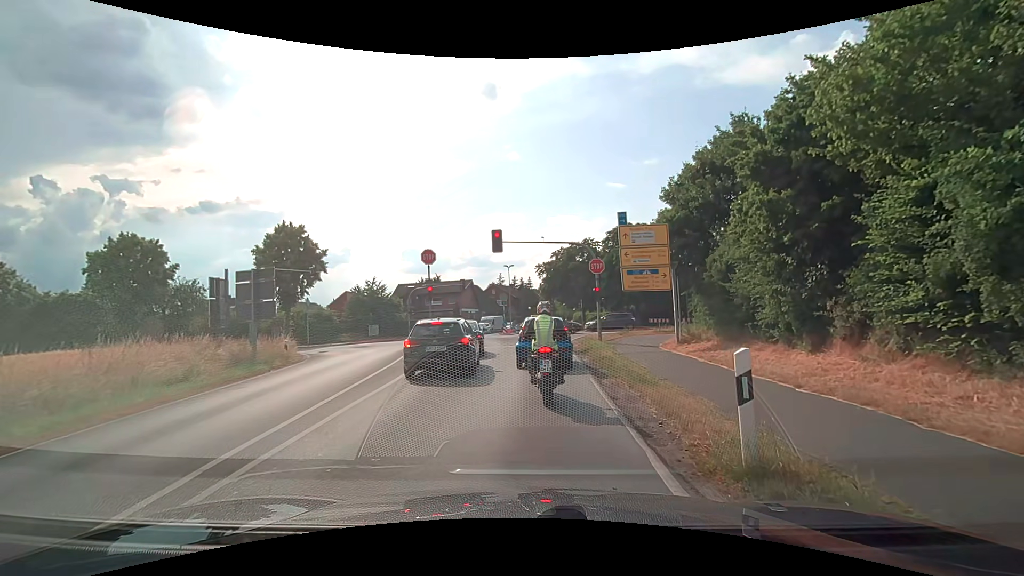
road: secondary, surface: asphalt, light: Day
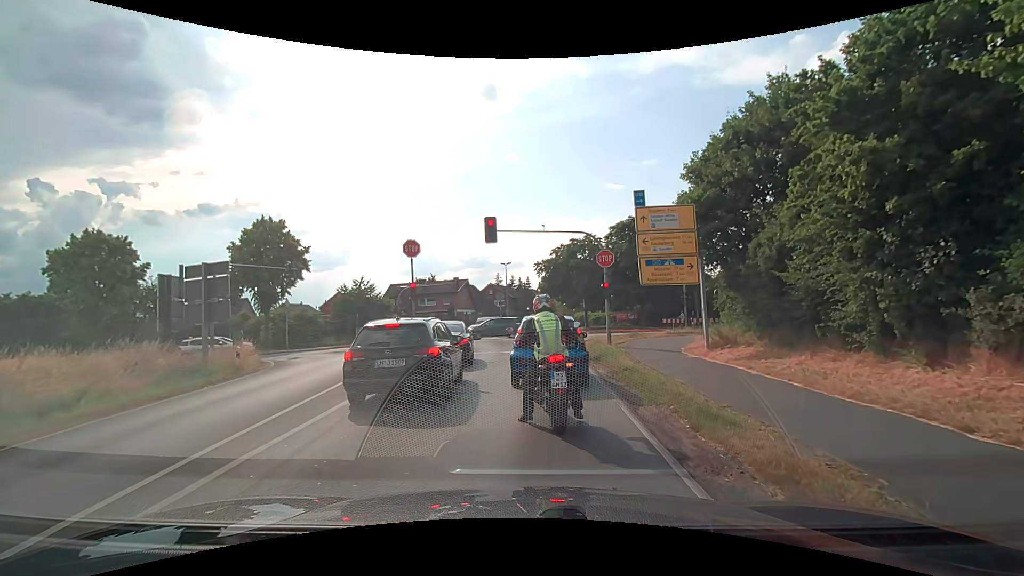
(0.0, +3.9) m; 0°
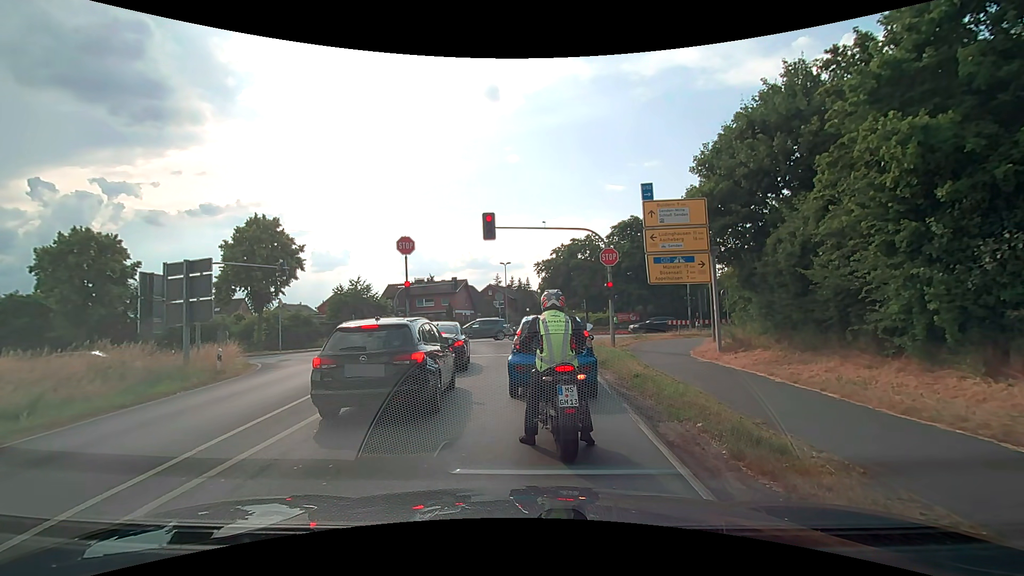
(0.0, +1.2) m; 0°
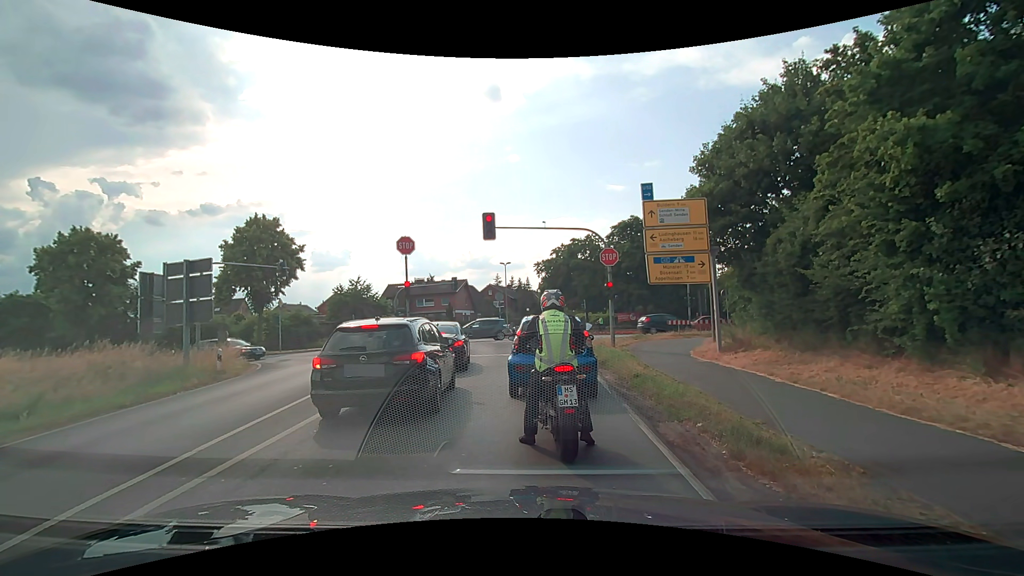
(0.0, 0.0) m; 0°
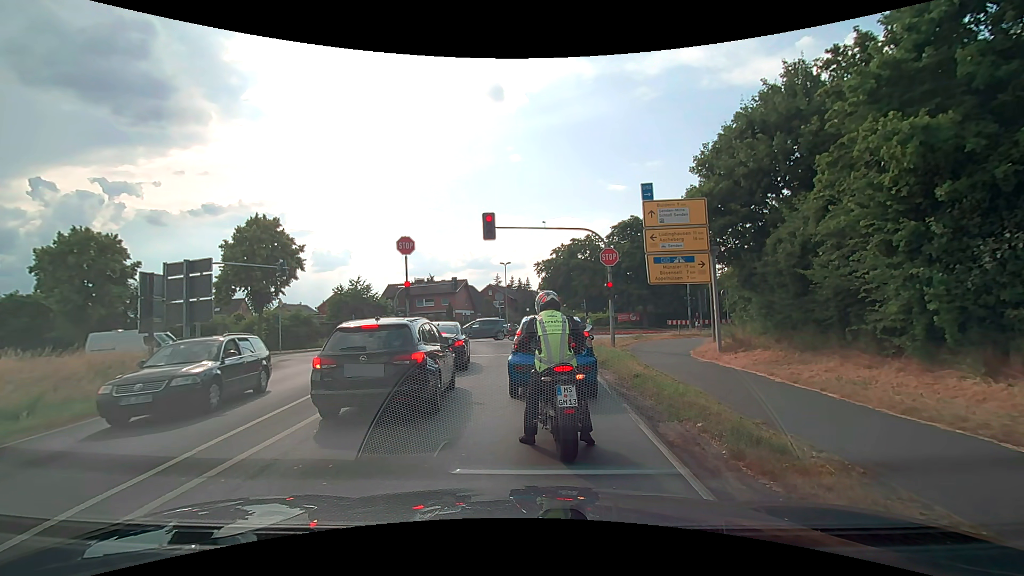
(0.0, 0.0) m; 0°
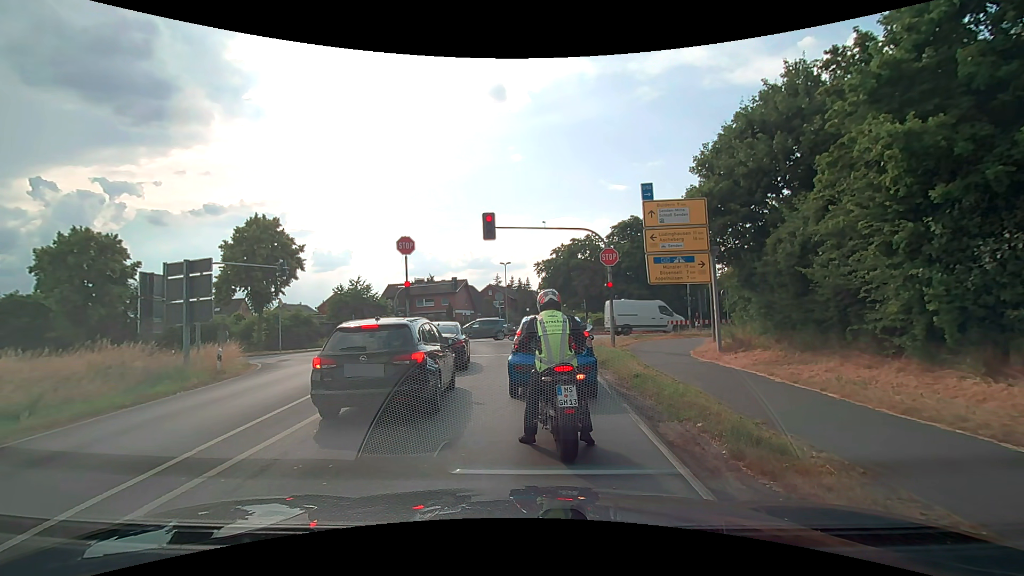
(0.0, 0.0) m; 0°
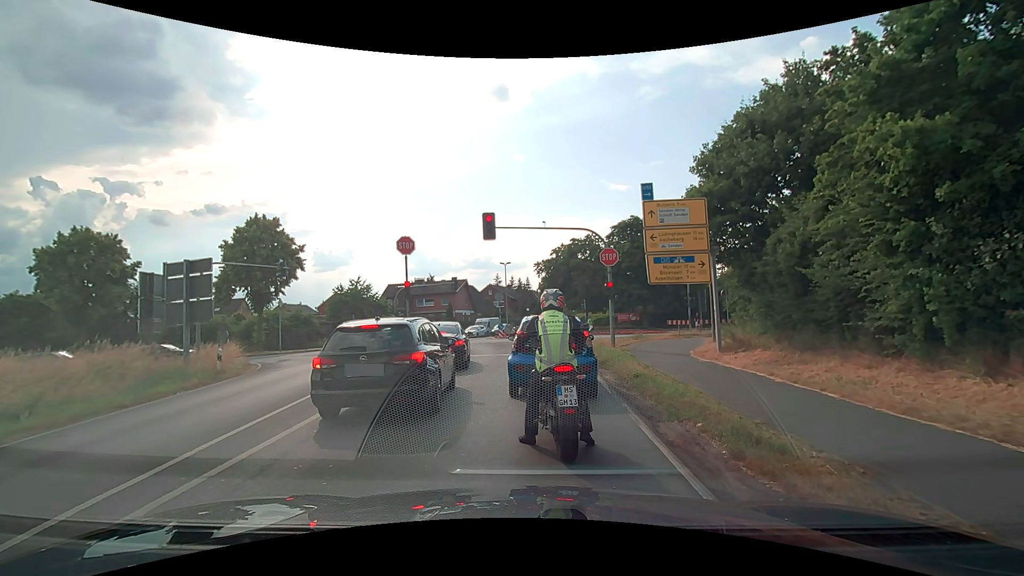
(0.0, 0.0) m; 0°
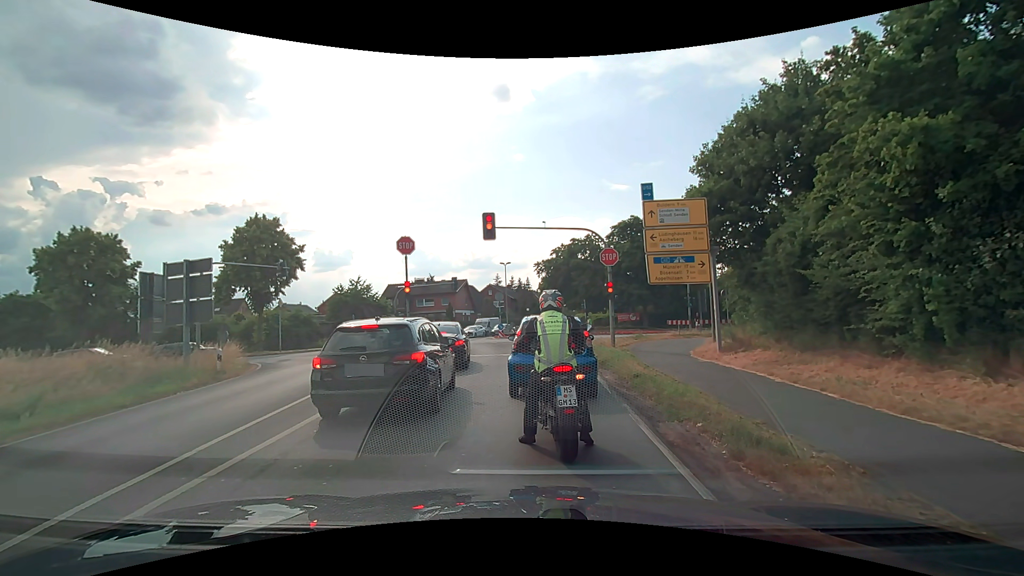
(0.0, 0.0) m; 0°
